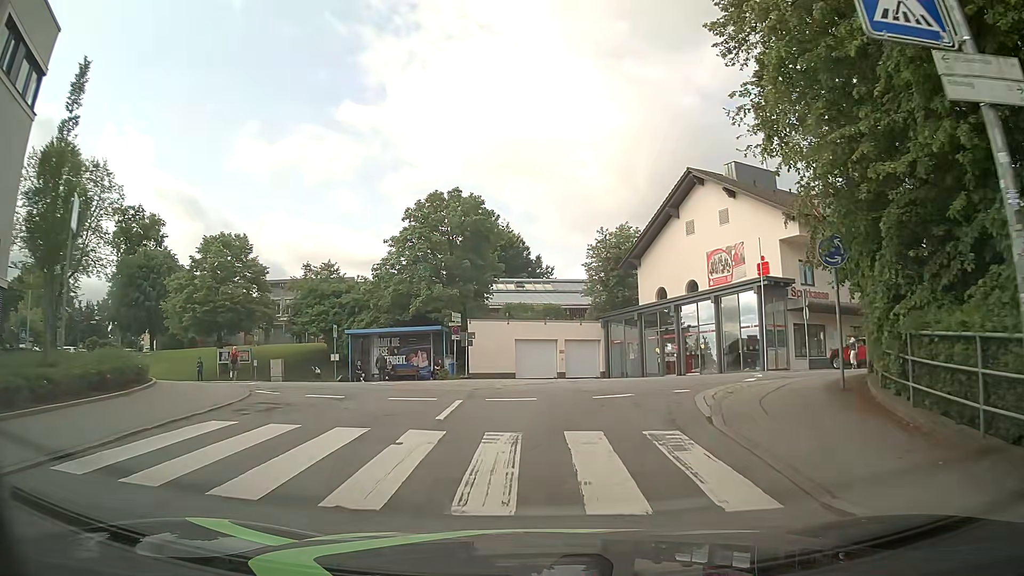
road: unclassified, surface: asphalt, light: Day
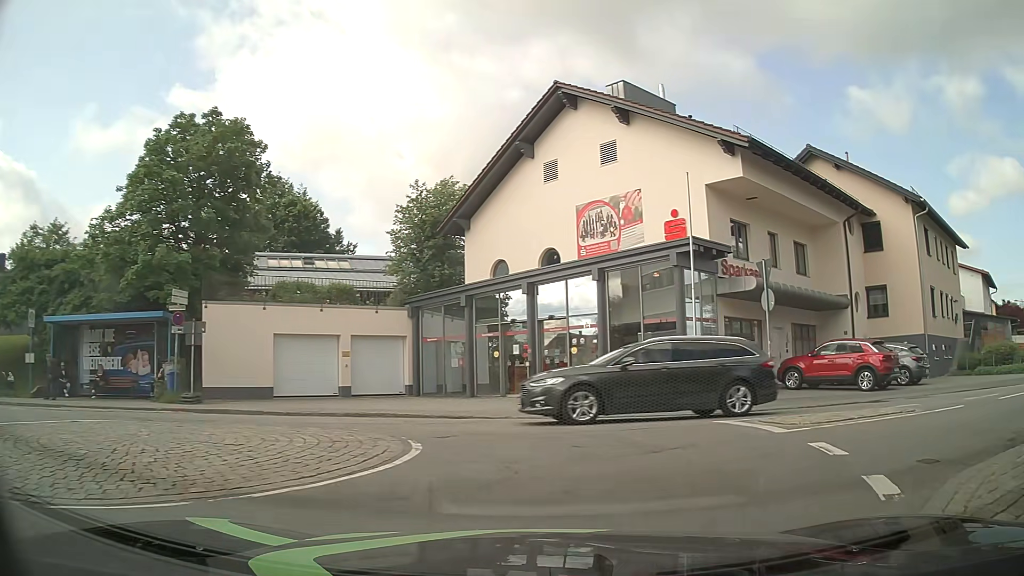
(+1.2, +13.2) m; +17°
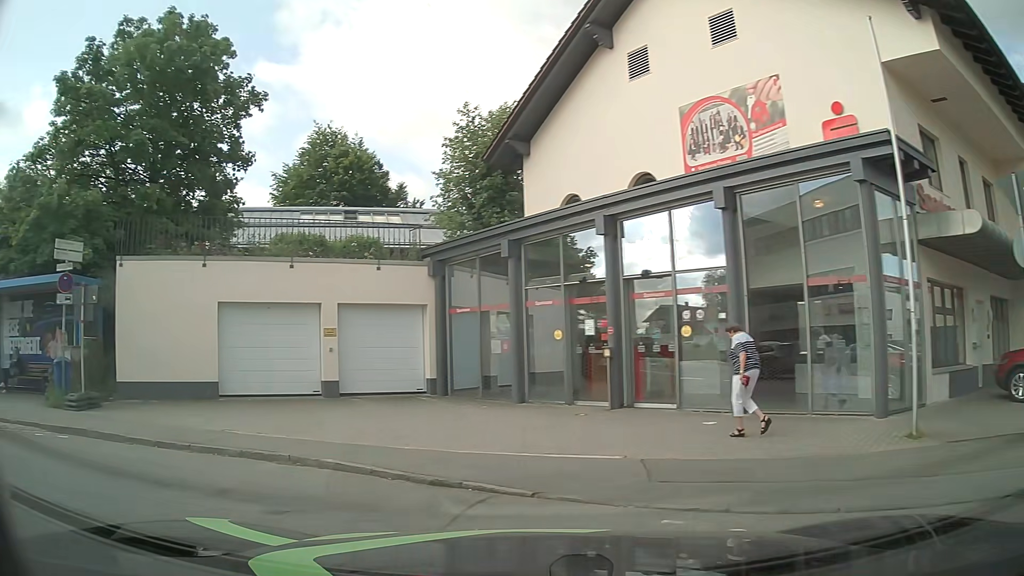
(+0.7, +8.7) m; -6°
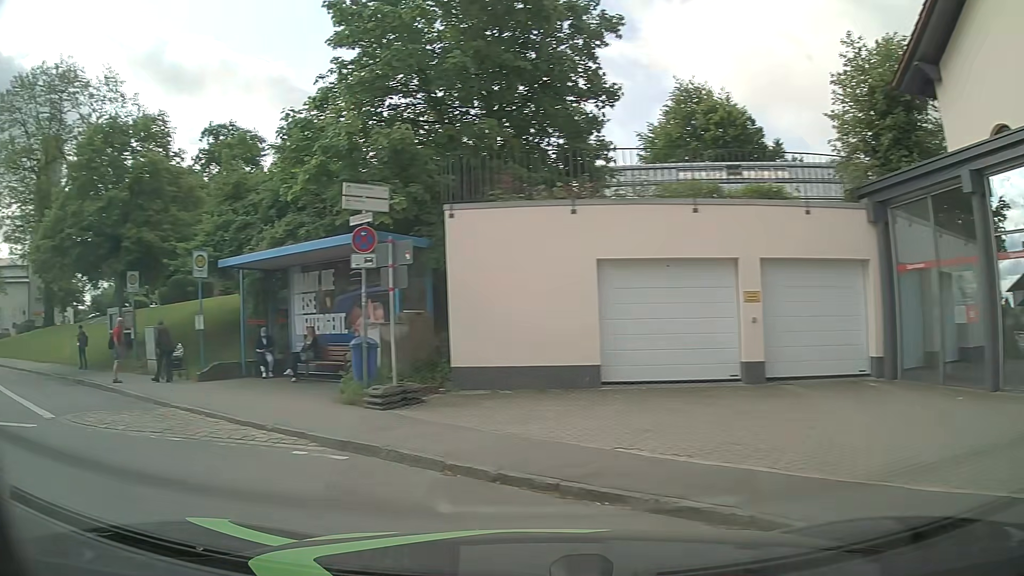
(-1.1, +3.9) m; -33°
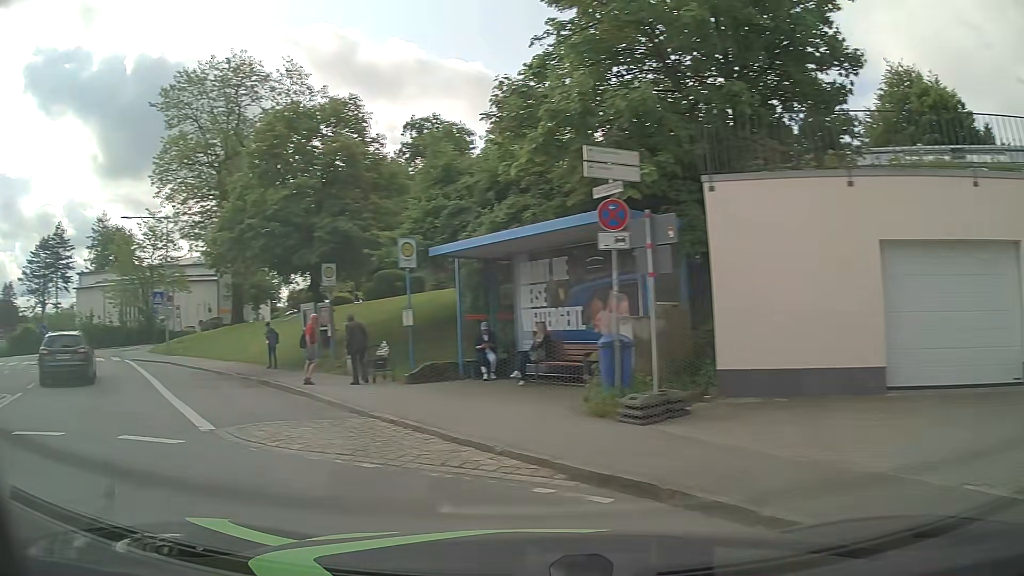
(-0.3, +2.0) m; -19°
